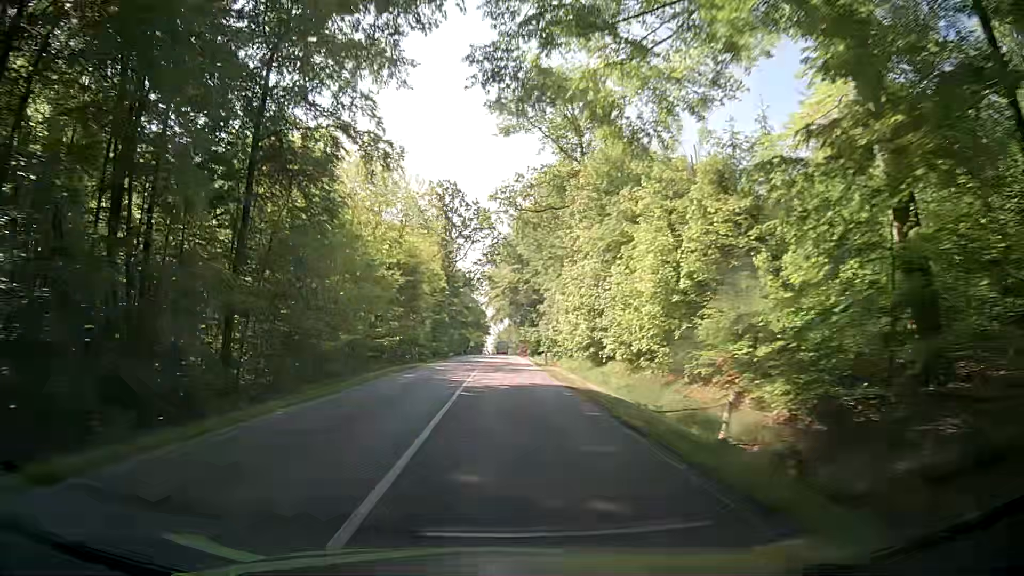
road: secondary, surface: asphalt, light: Day
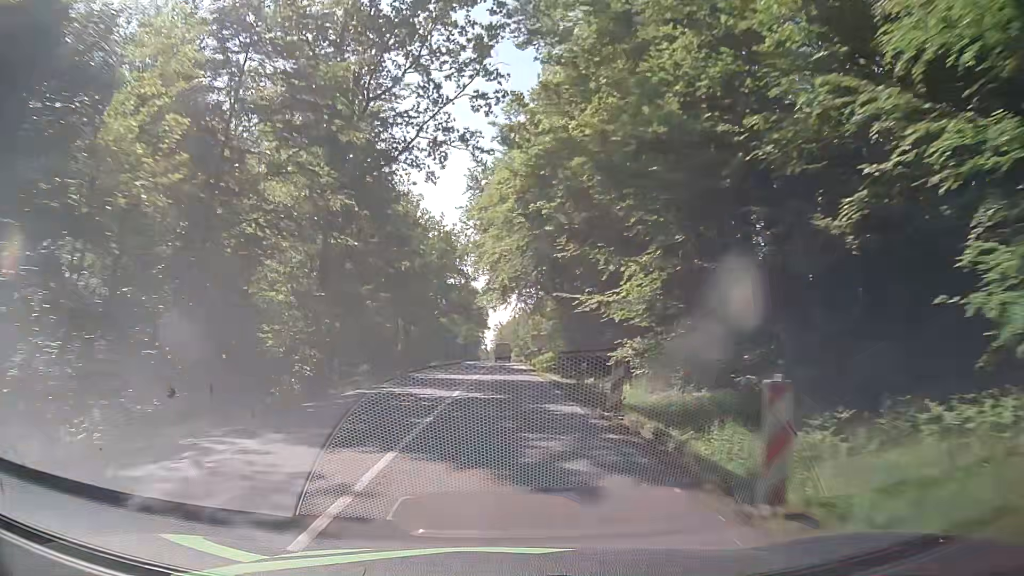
(-0.7, +70.9) m; 0°
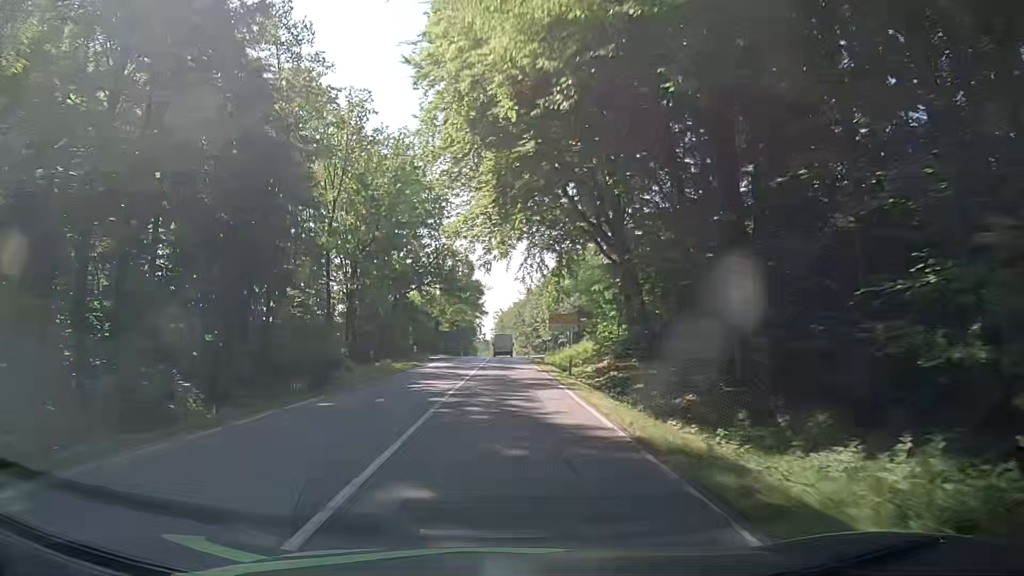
(-0.1, +41.4) m; 0°
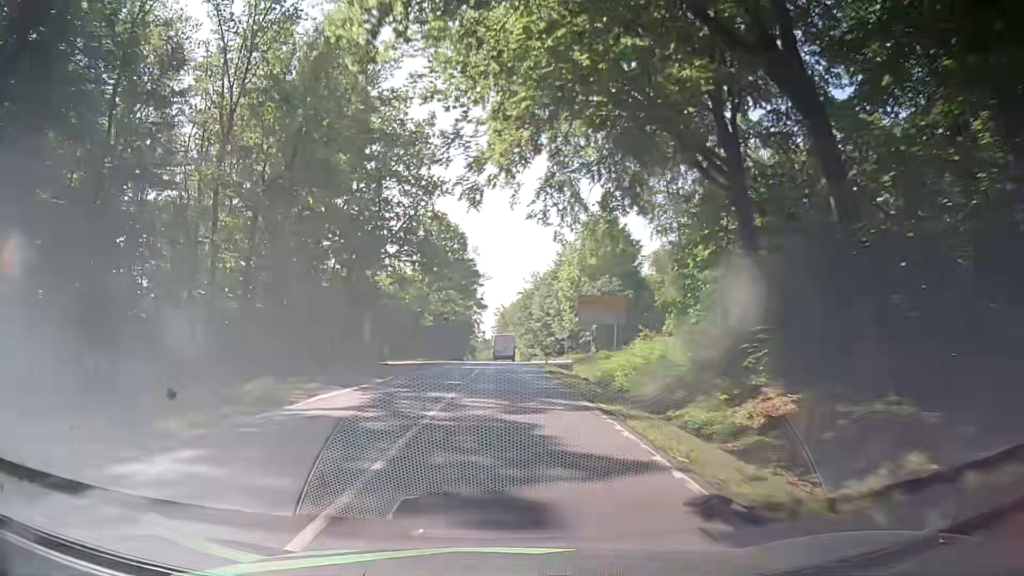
(0.0, +26.3) m; 0°
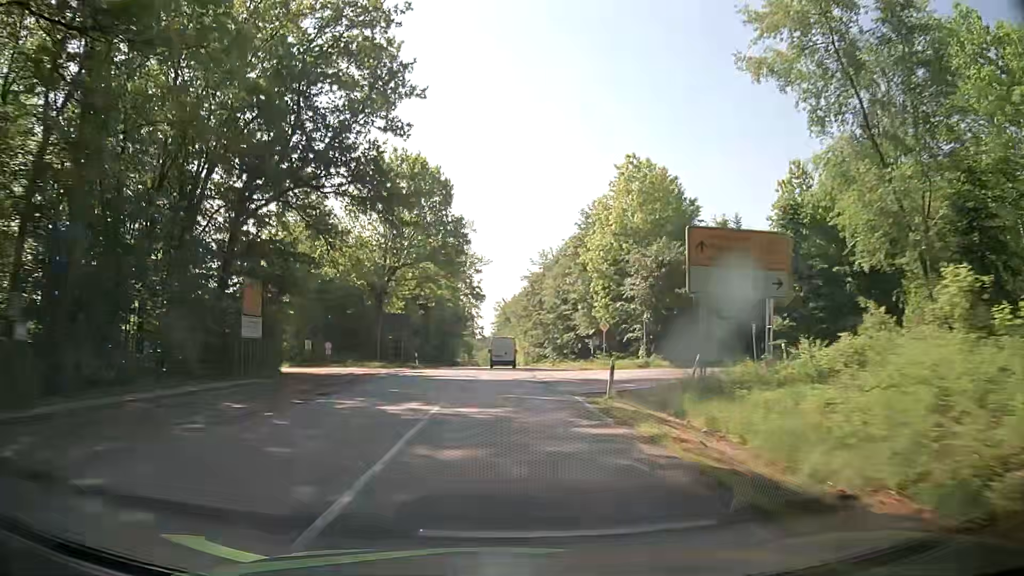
(-0.1, +25.2) m; 0°
(0, +10) (0, +20) (0, +30) (0, +40) (0, +50) (0, +60) (0, +70) (0, +80) (0, +90) (0, +100) m
